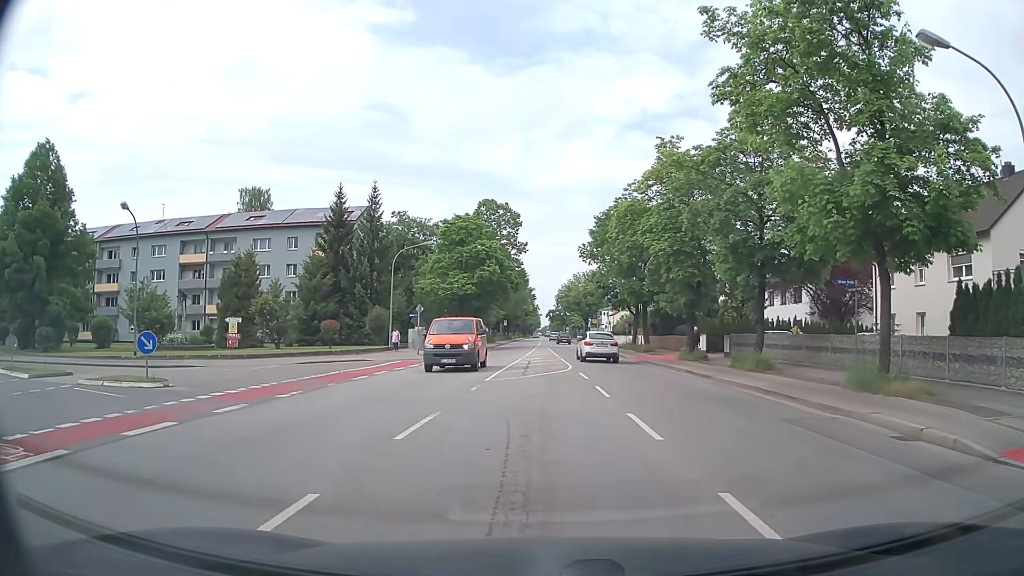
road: secondary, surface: asphalt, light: Day
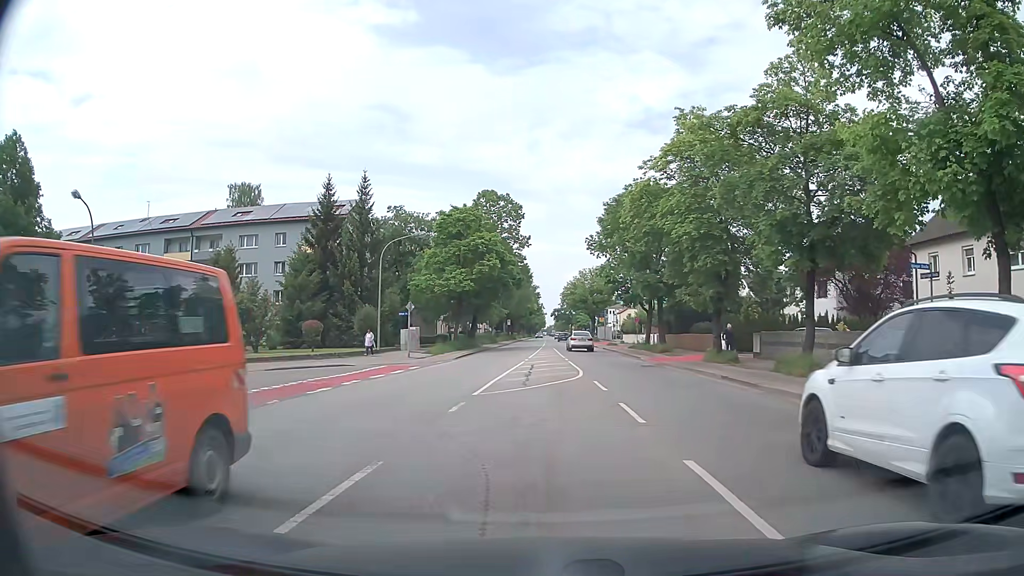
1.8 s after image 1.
(+0.1, +4.5) m; +1°
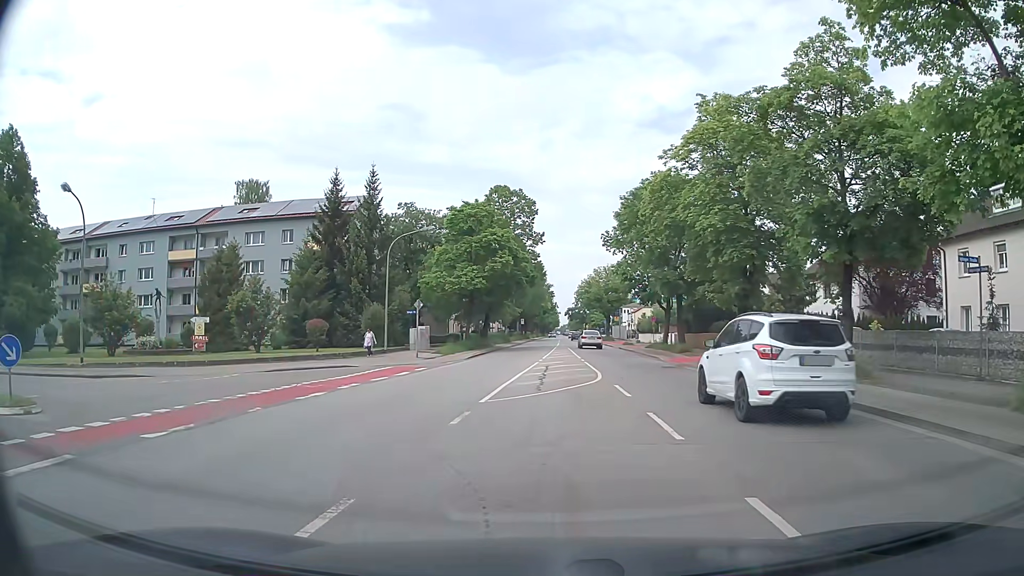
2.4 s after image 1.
(0.0, +1.7) m; -2°
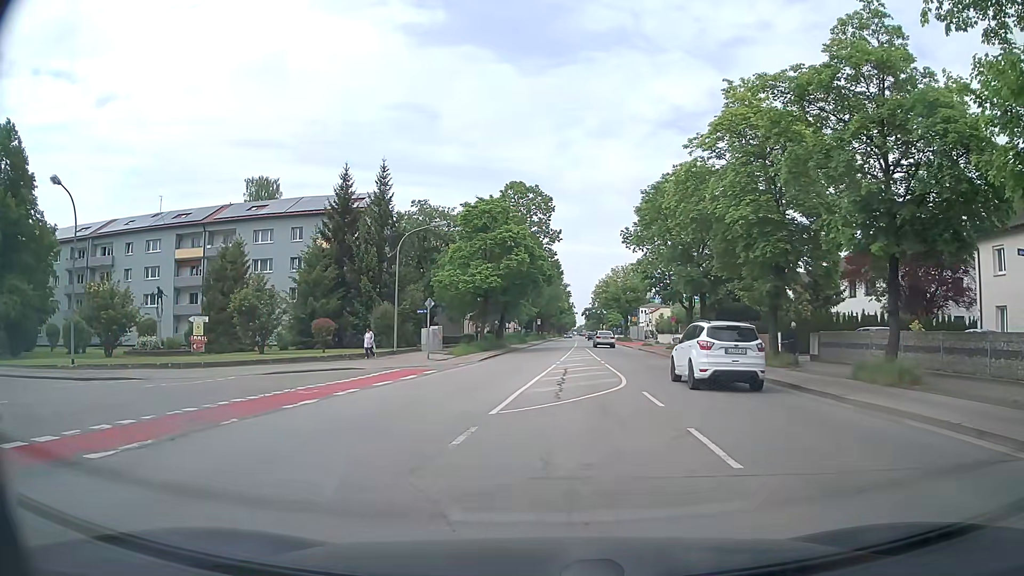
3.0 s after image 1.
(0.0, +1.8) m; -1°
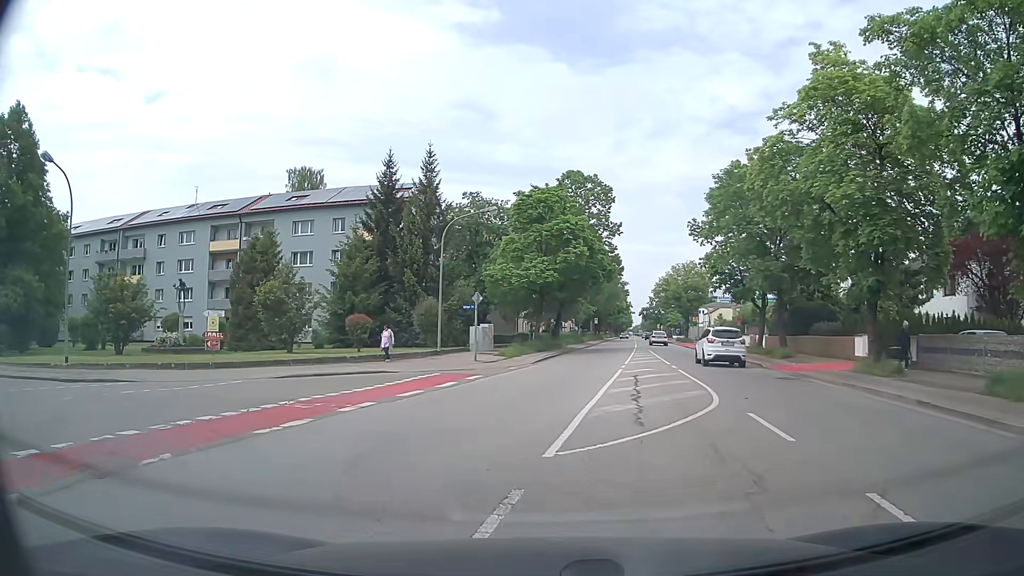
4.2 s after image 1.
(-0.2, +3.9) m; -4°
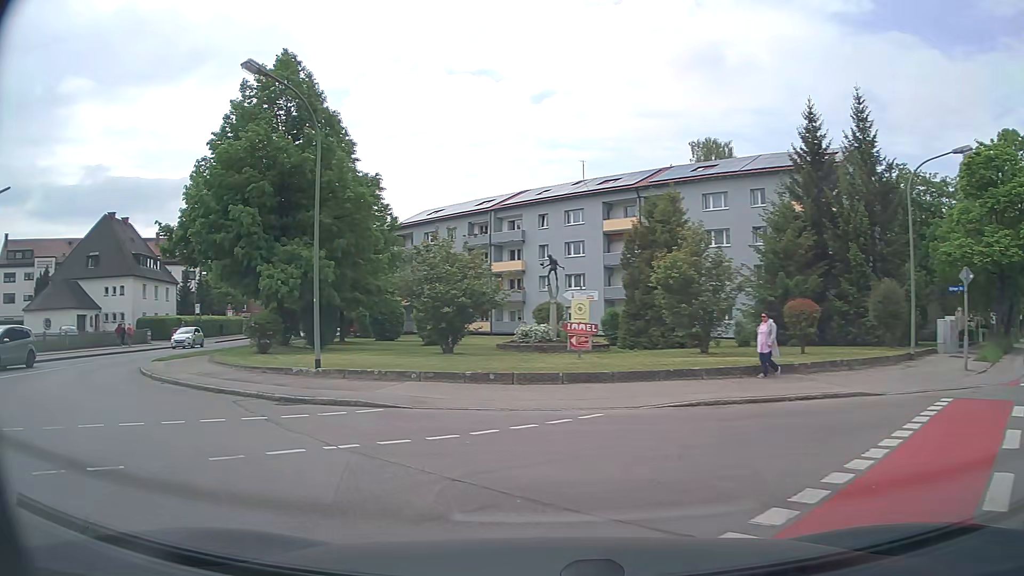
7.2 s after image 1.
(-2.5, +9.9) m; -33°
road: tertiary
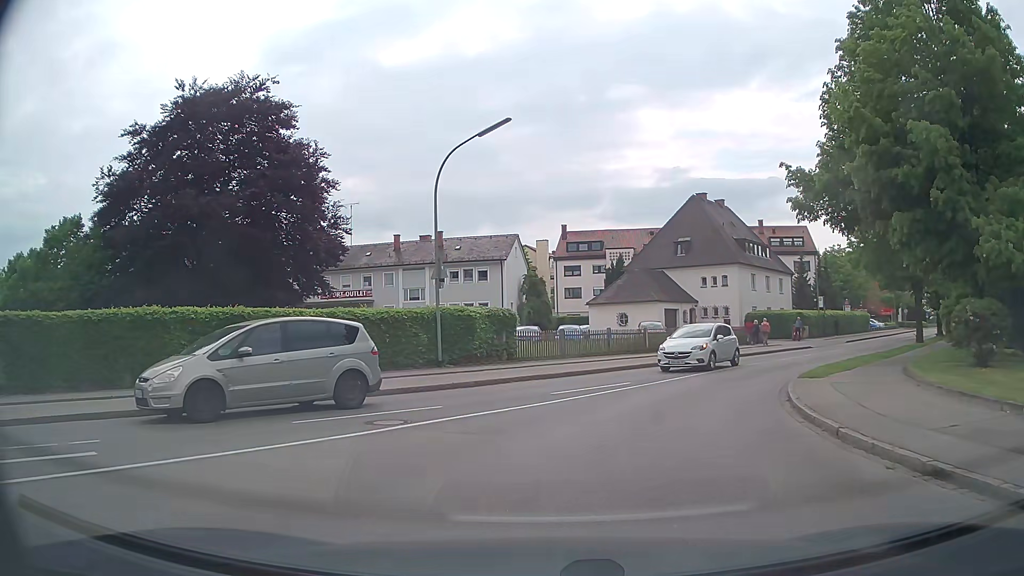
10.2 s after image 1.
(-6.0, +9.5) m; -54°
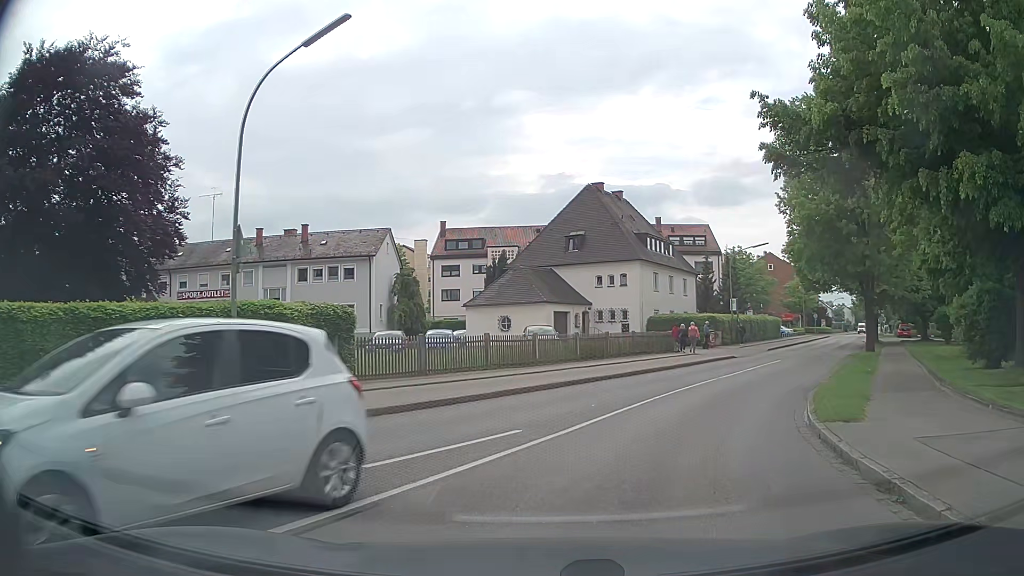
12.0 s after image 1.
(+0.4, +7.3) m; +9°
(+2, +10) (+6, +19) (+11, +28) (+16, +36) (+21, +45) (+26, +53) (+31, +62) (+36, +71) (+41, +79) (+46, +88) m
